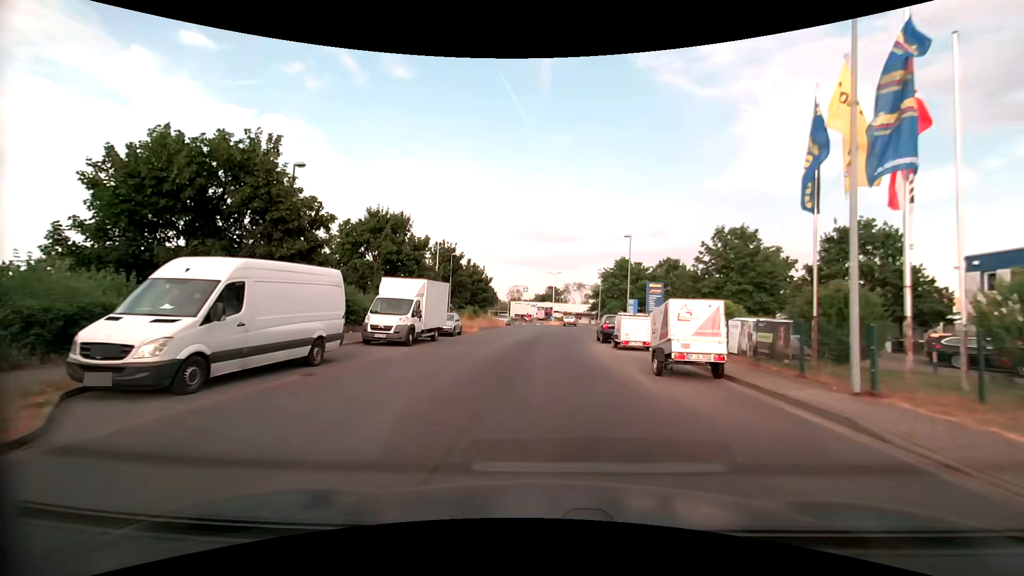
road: unclassified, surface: asphalt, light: Day
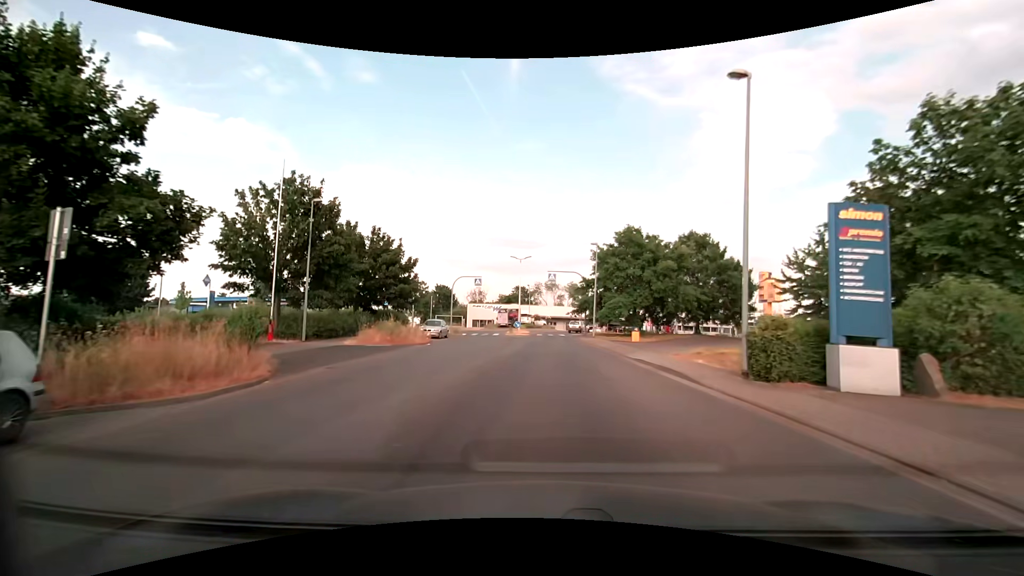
(+0.7, +26.6) m; +3°
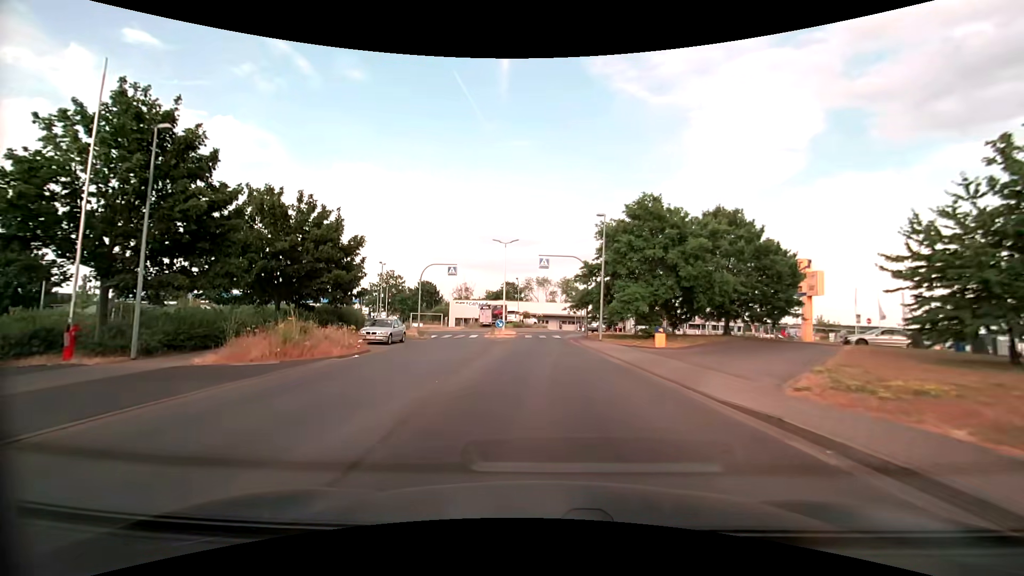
(+0.1, +10.2) m; +1°
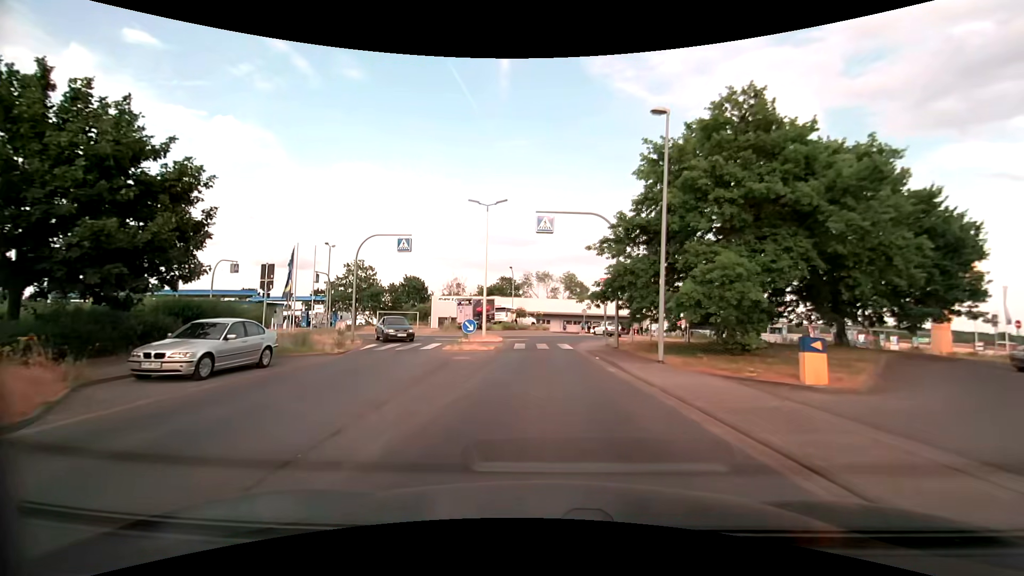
(0.0, +14.7) m; 0°
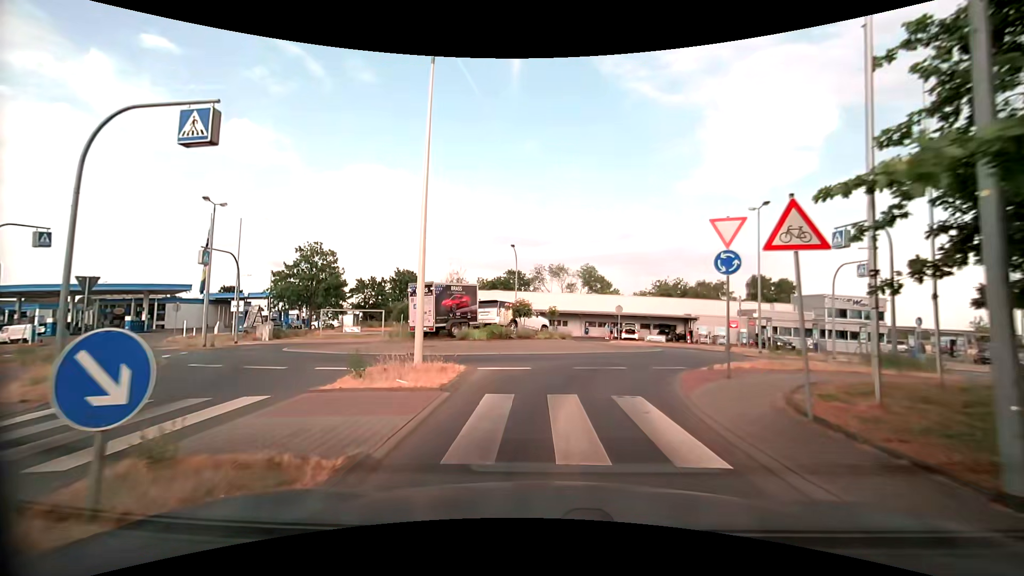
(-0.1, +17.4) m; -1°
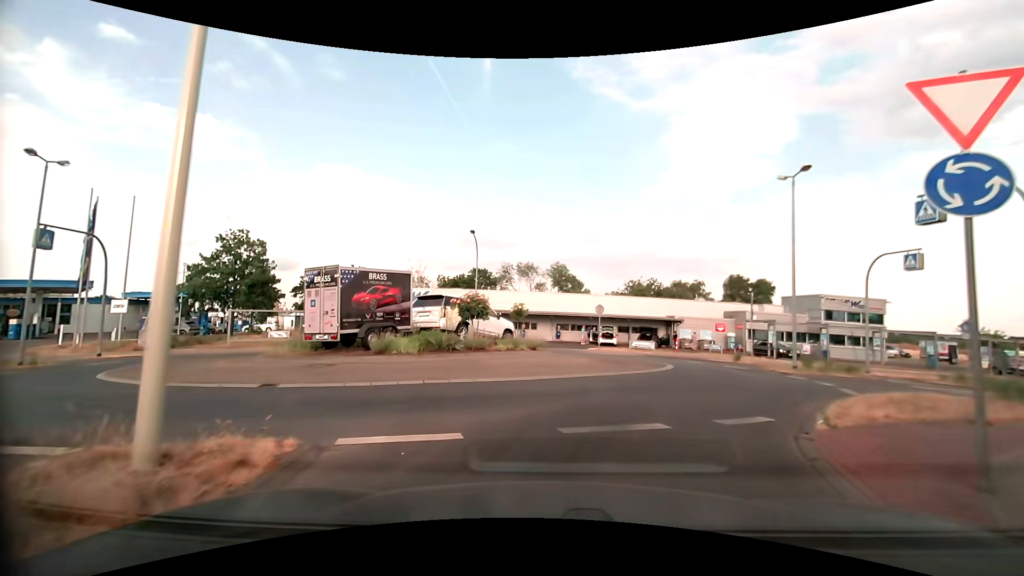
(+0.1, +7.2) m; +3°
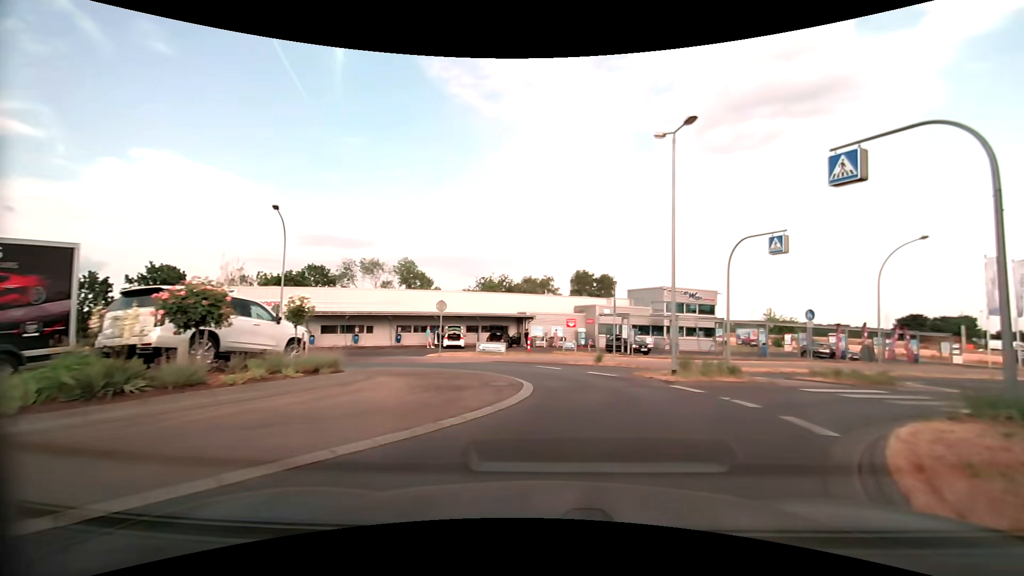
(+0.8, +6.2) m; +17°
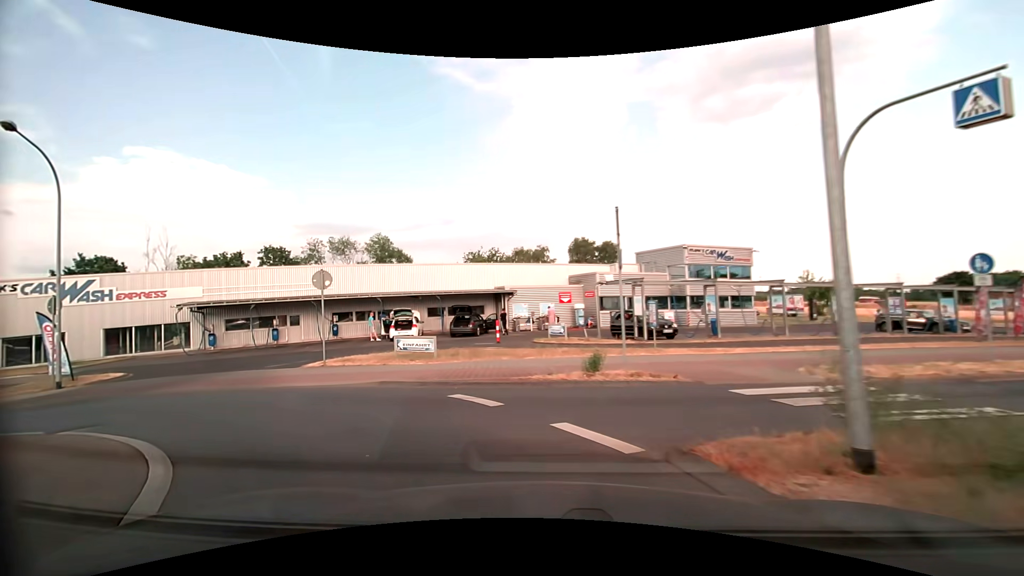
(+1.7, +11.3) m; +1°
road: tertiary
(-4, +9) (-13, +12) (-21, +6) (-28, -1) (-37, -6) (-46, -10) (-55, -14) (-64, -18) (-73, -21) (-83, -25) m
